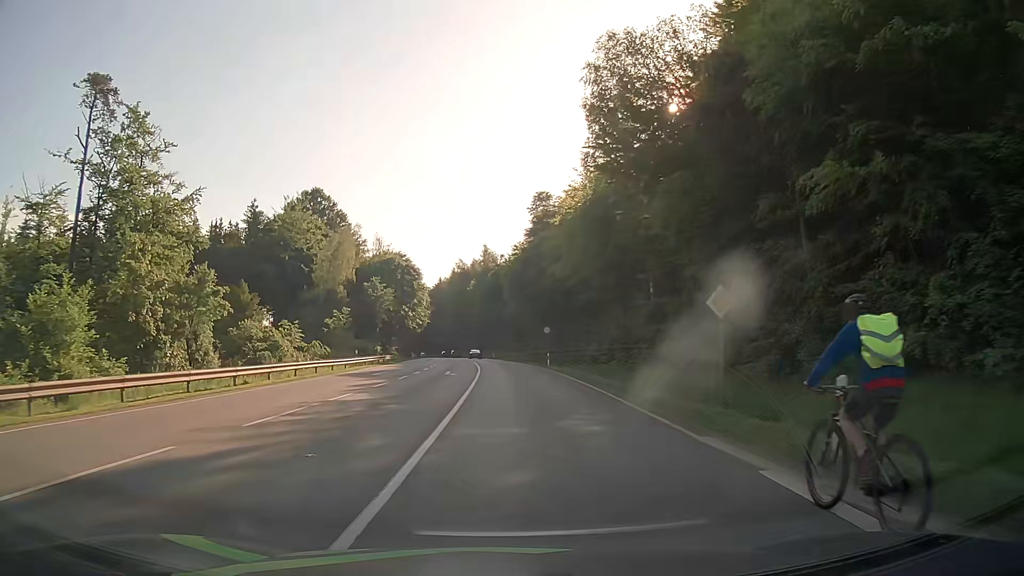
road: secondary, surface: asphalt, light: Day
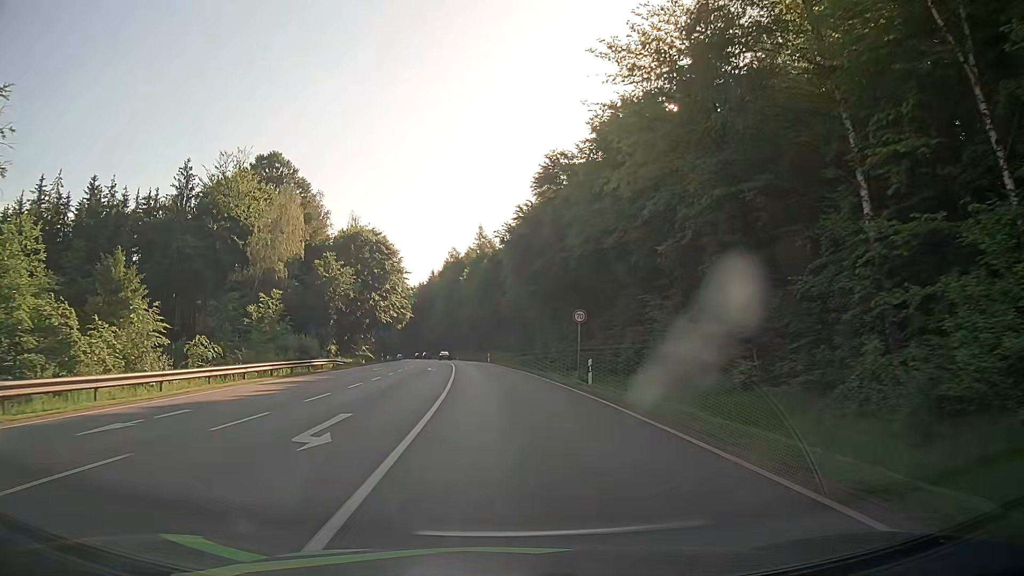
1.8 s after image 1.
(-0.1, +24.8) m; 0°
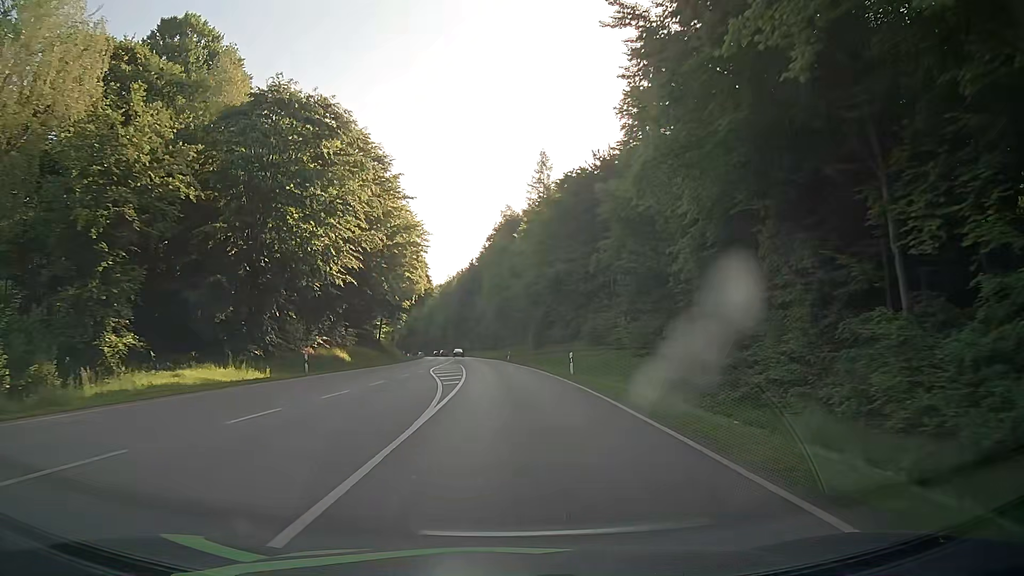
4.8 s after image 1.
(-1.7, +48.4) m; -5°
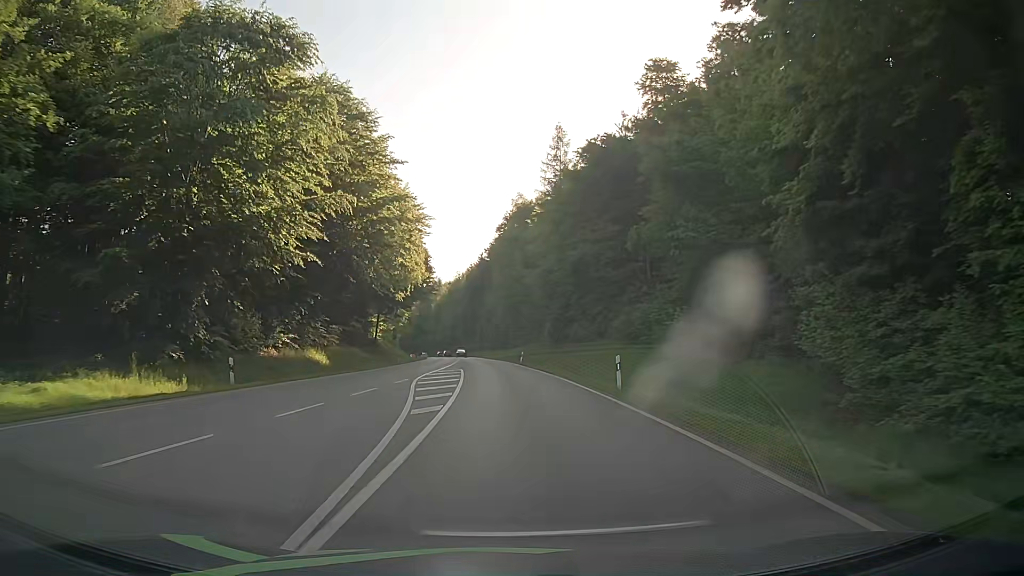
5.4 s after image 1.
(-0.1, +10.4) m; -1°
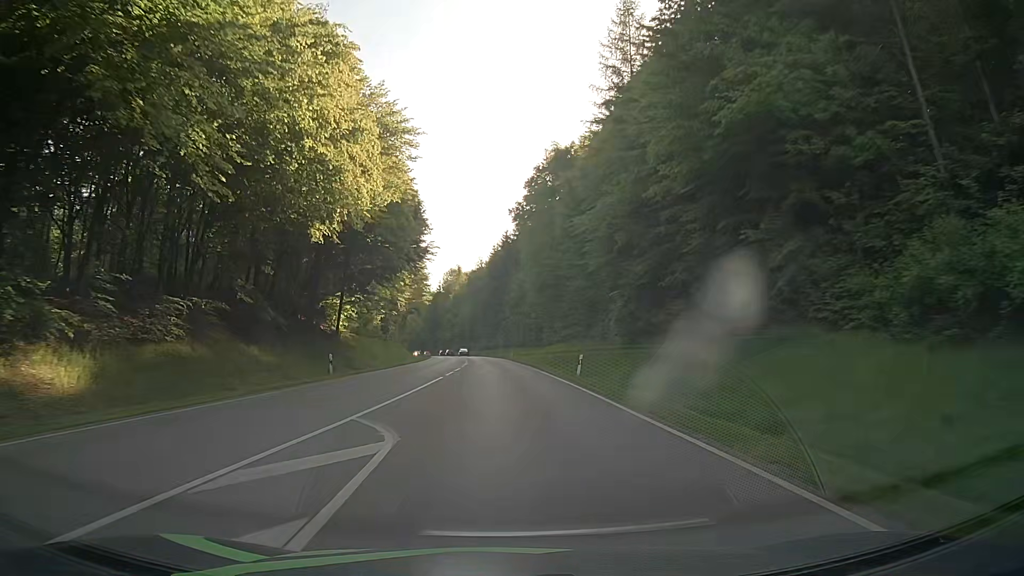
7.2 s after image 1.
(-0.6, +30.8) m; -2°
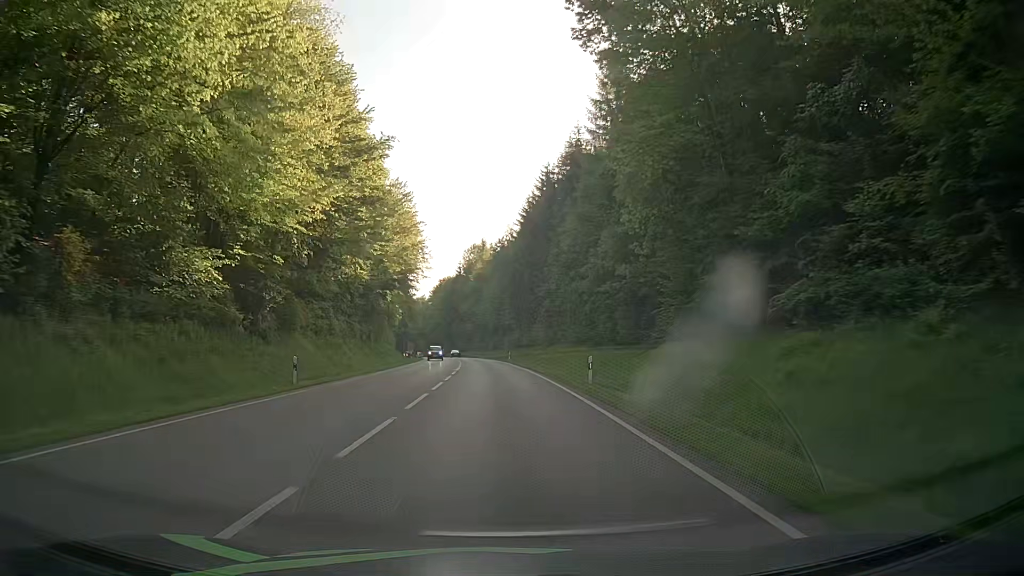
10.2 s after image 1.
(-0.9, +52.2) m; -2°
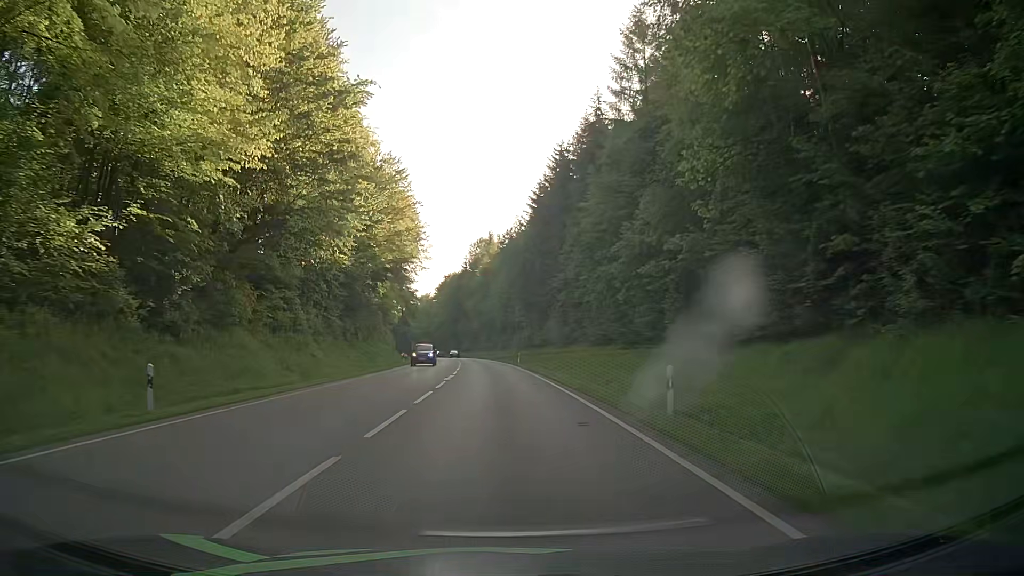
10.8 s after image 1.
(-0.2, +10.6) m; -1°
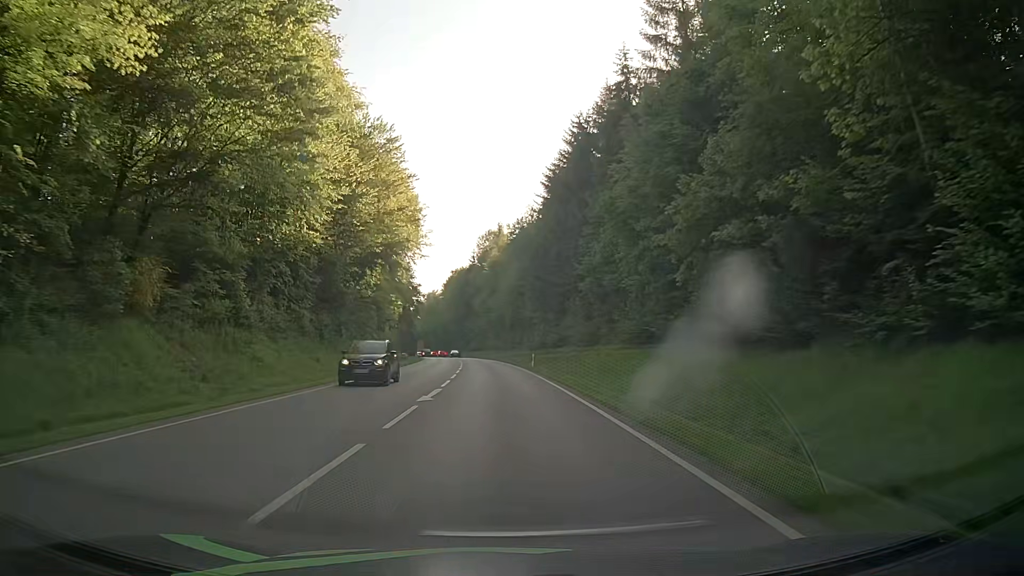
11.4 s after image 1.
(-0.2, +10.6) m; -1°
